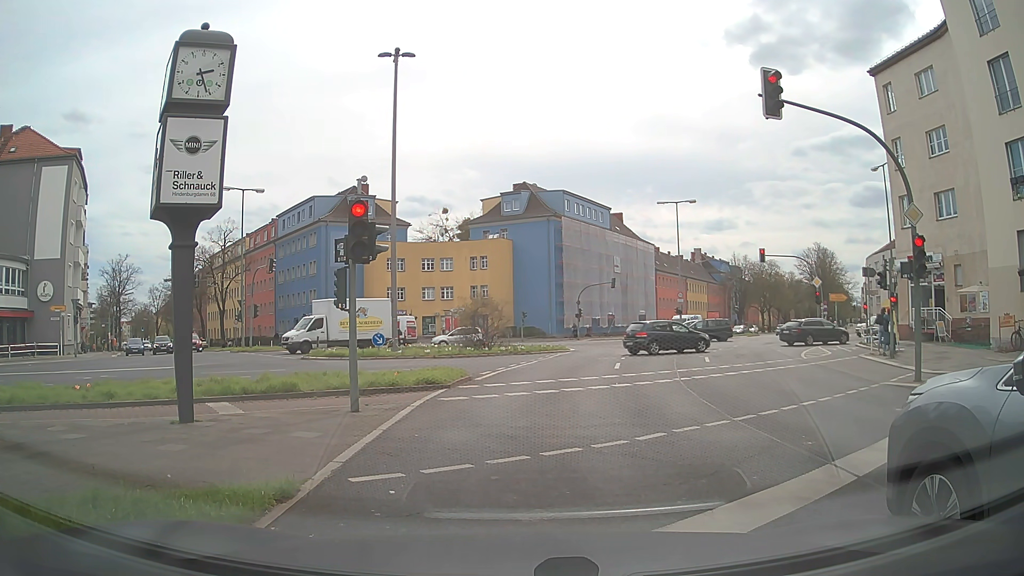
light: Day
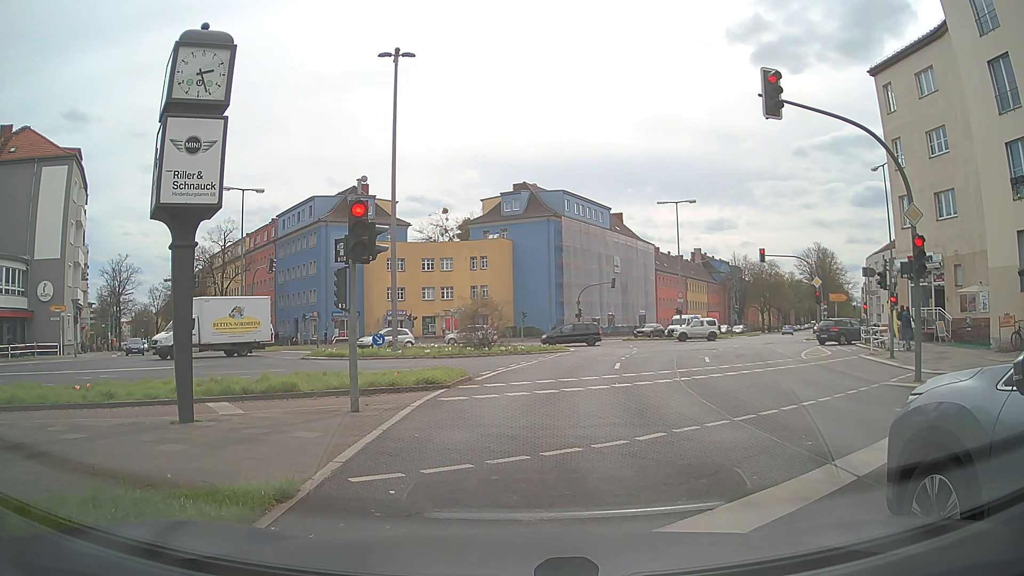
(0.0, 0.0) m; 0°
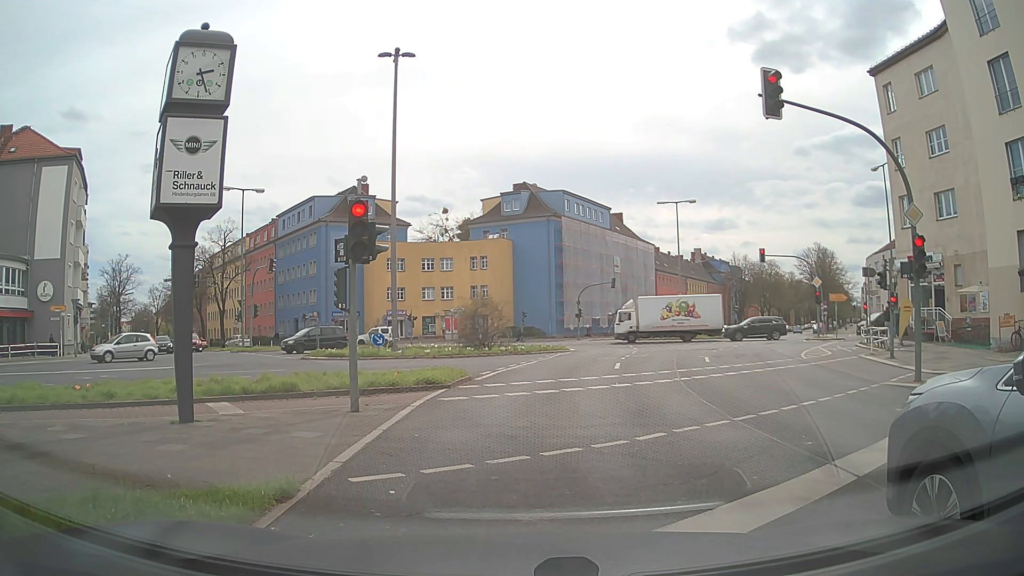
(0.0, 0.0) m; 0°
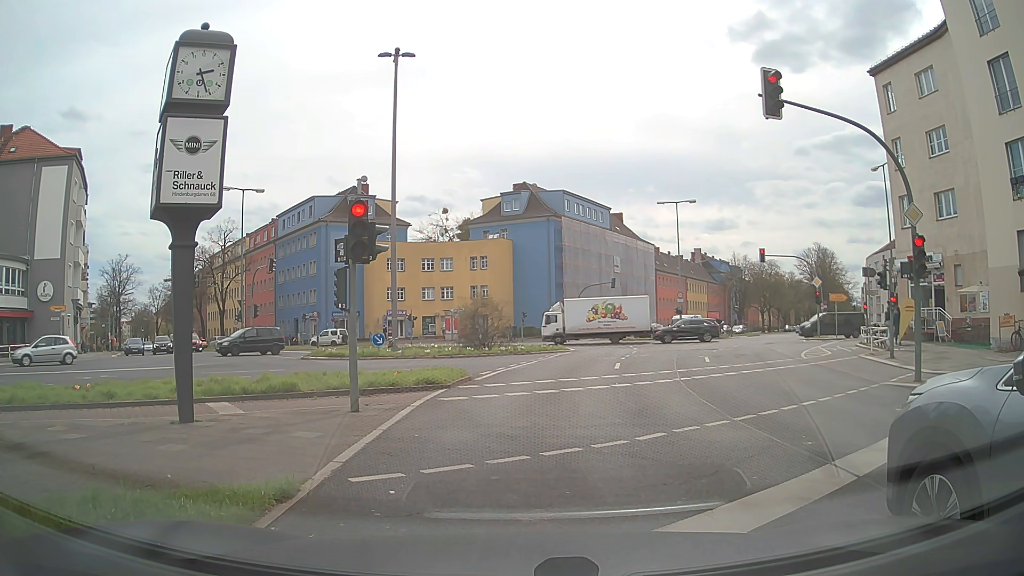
(0.0, 0.0) m; 0°
